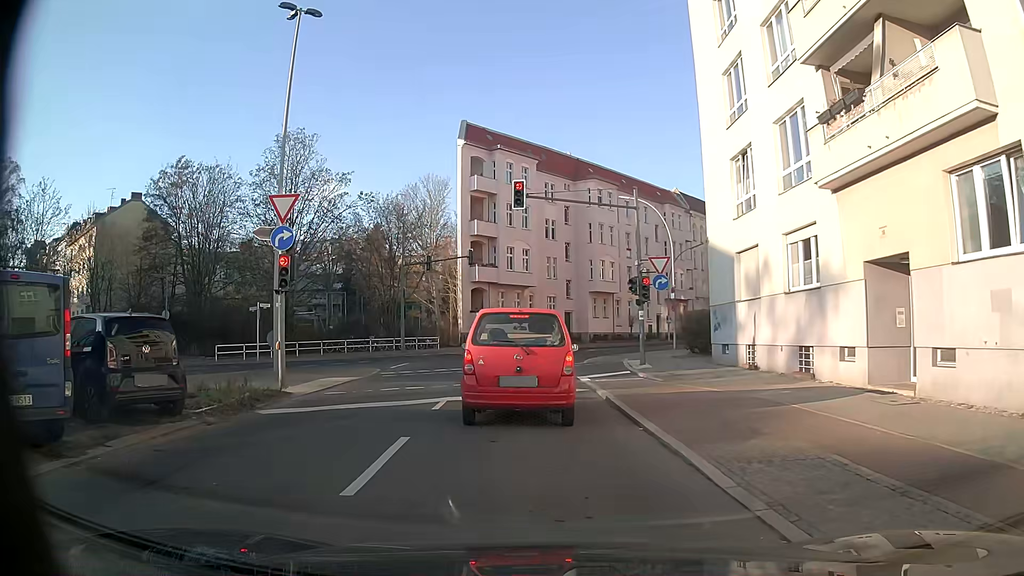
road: secondary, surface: asphalt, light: Day
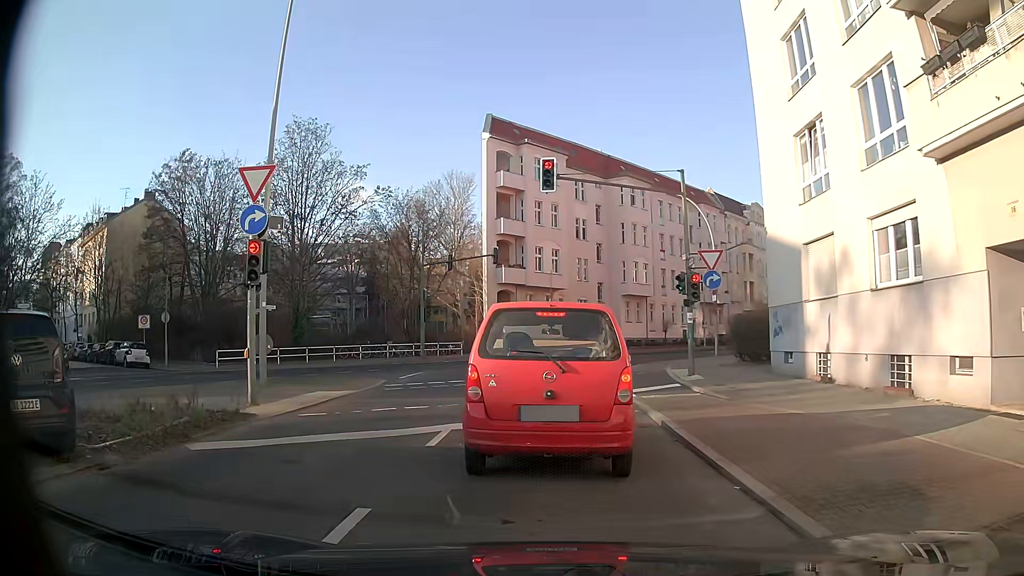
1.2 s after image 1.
(-0.1, +3.3) m; -3°
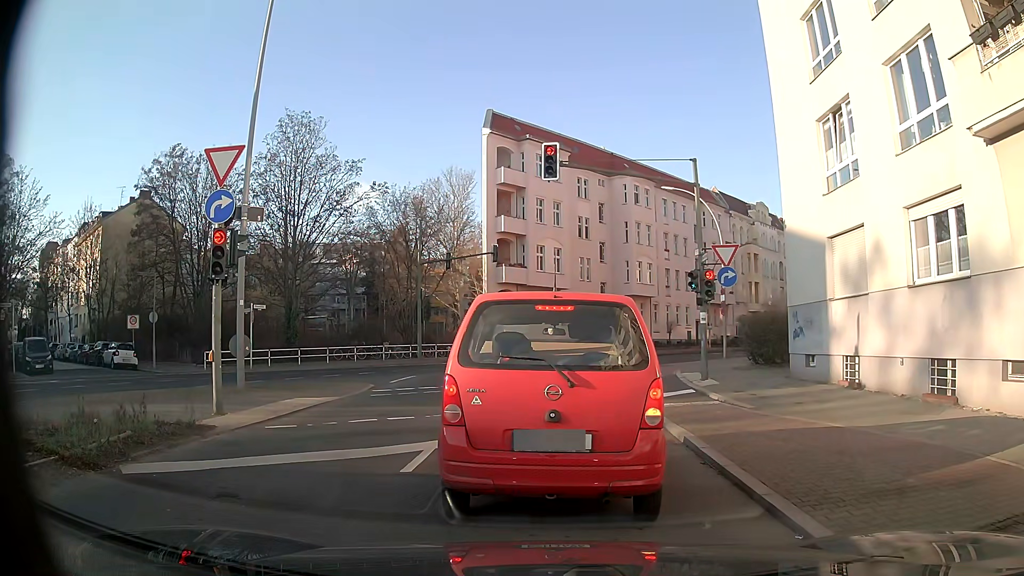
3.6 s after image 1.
(0.0, +1.5) m; 0°
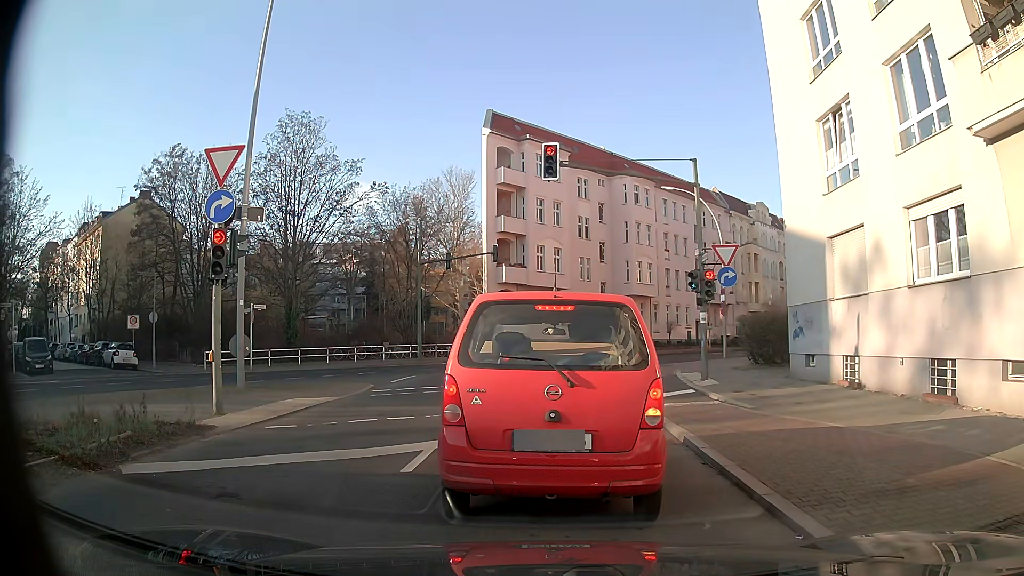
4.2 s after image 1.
(0.0, 0.0) m; 0°
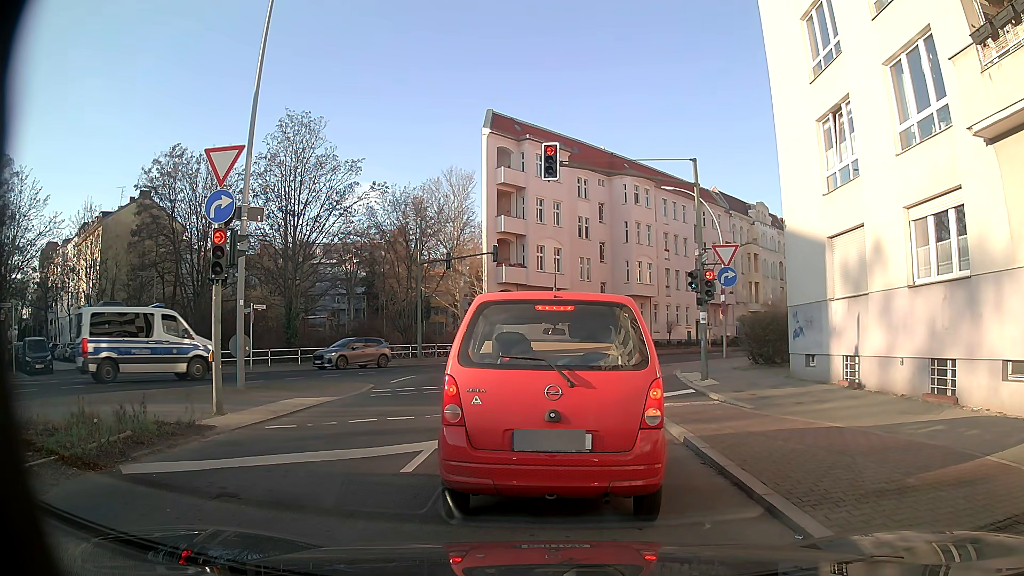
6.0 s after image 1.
(0.0, 0.0) m; 0°
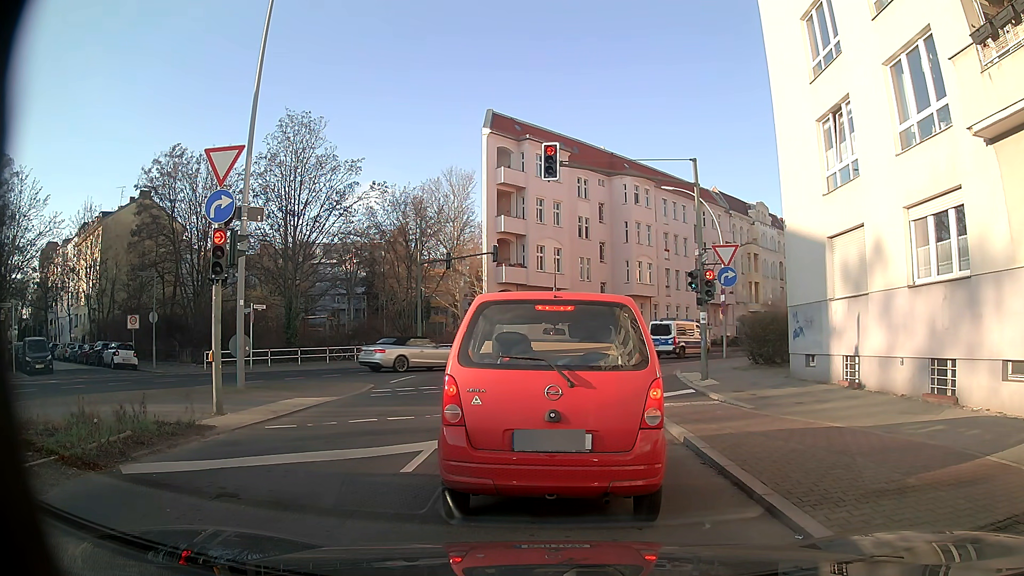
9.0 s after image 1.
(0.0, 0.0) m; 0°
